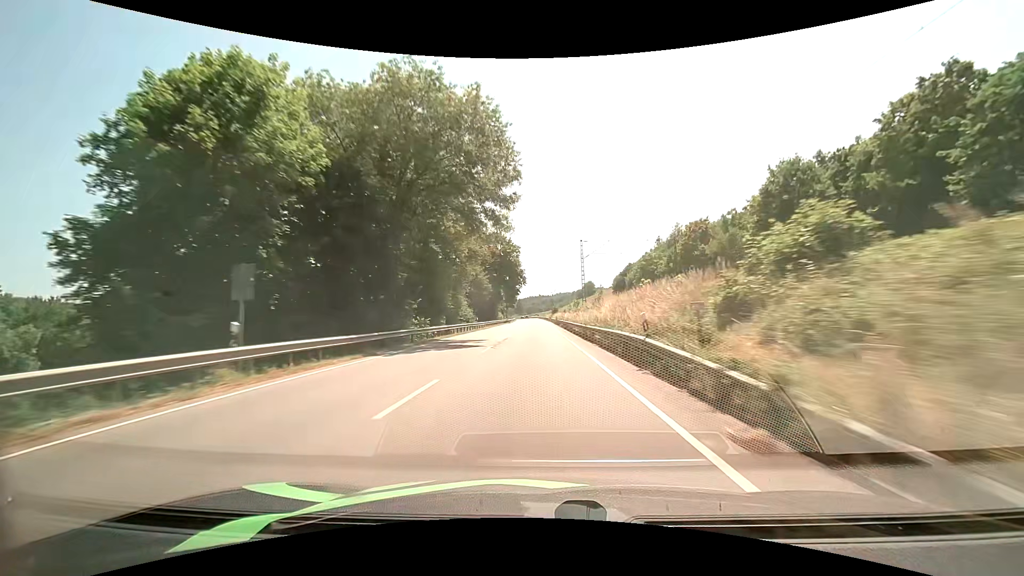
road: primary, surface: asphalt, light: Day
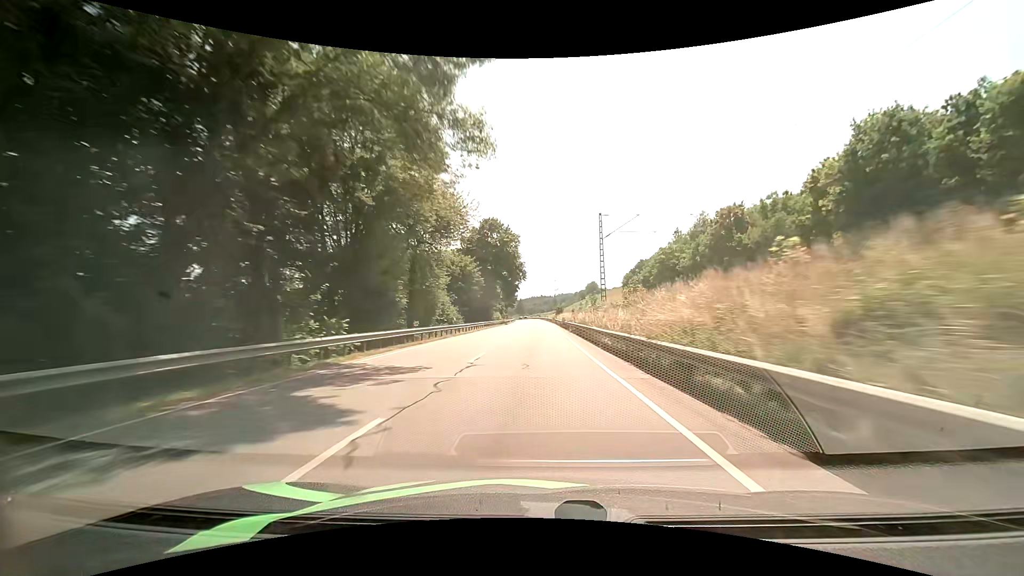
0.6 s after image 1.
(0.0, +16.2) m; 0°
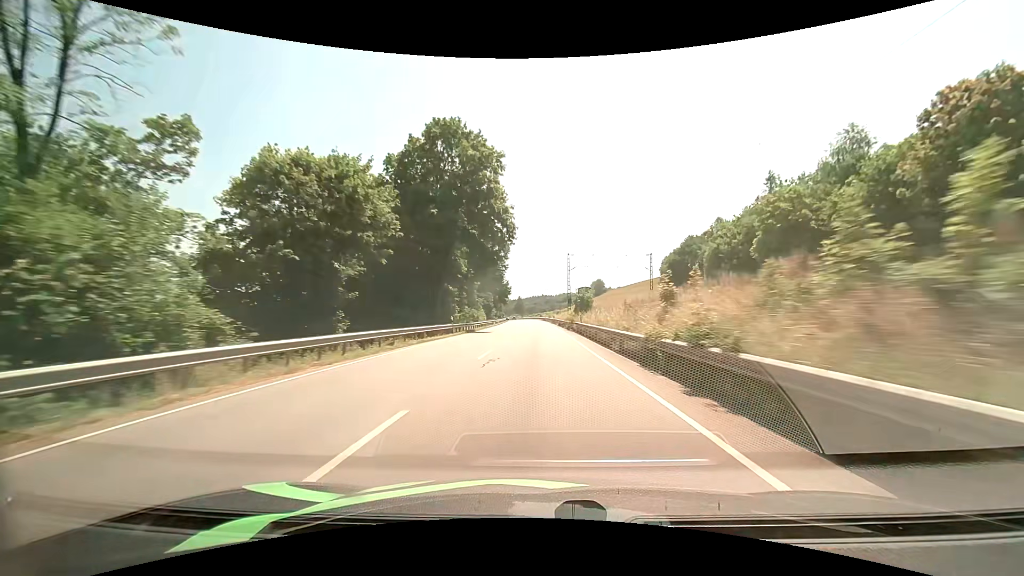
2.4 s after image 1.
(-0.1, +48.7) m; 0°
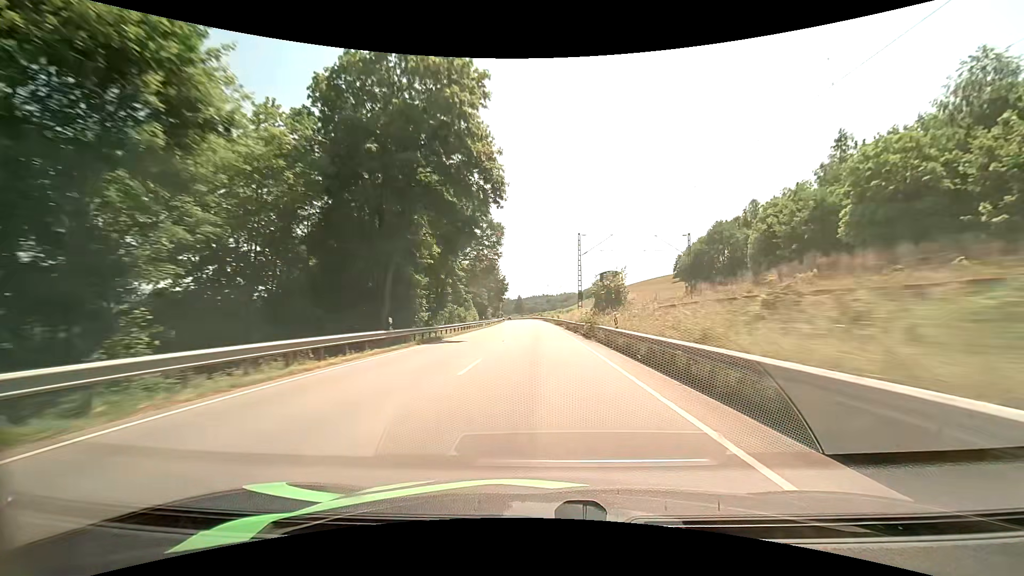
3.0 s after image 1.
(0.0, +16.2) m; 0°
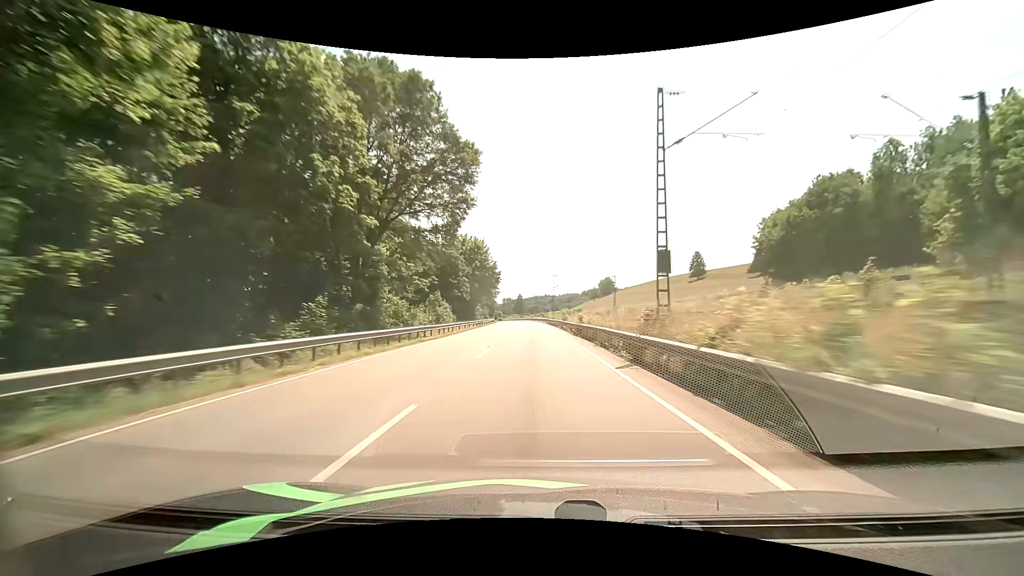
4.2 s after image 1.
(0.0, +32.3) m; 0°
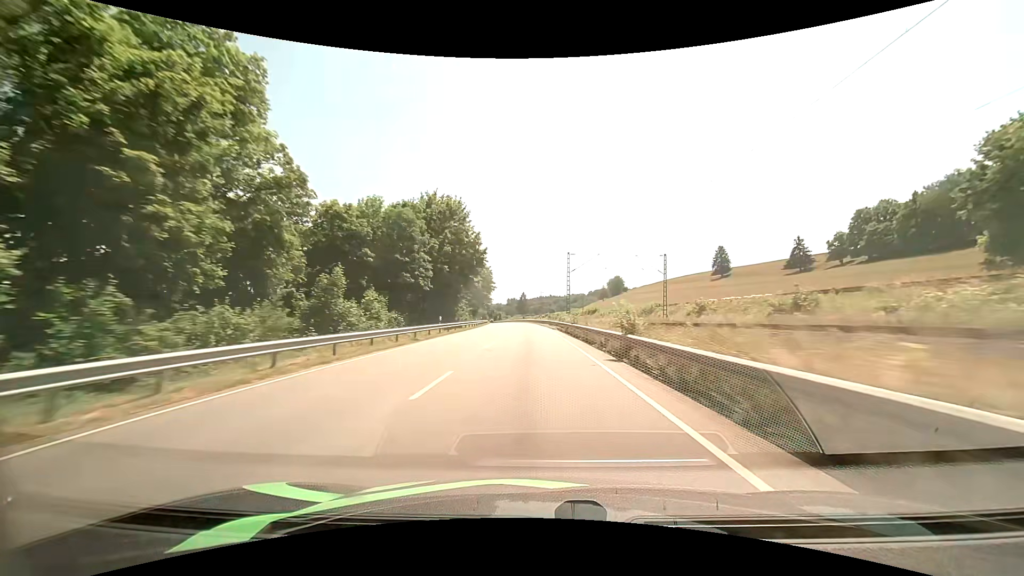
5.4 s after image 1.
(-0.1, +32.3) m; -1°
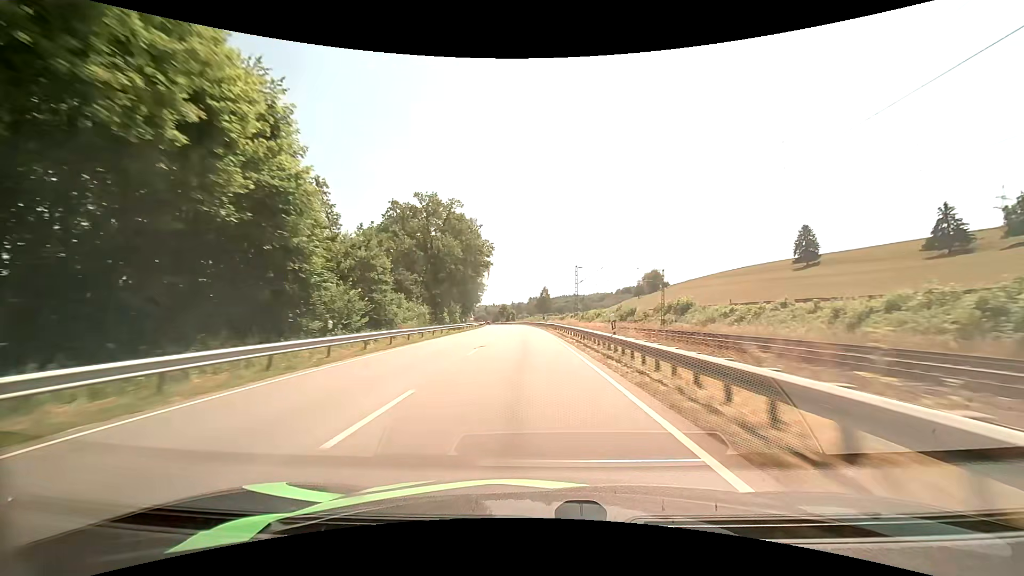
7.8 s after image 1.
(-1.2, +64.1) m; -3°
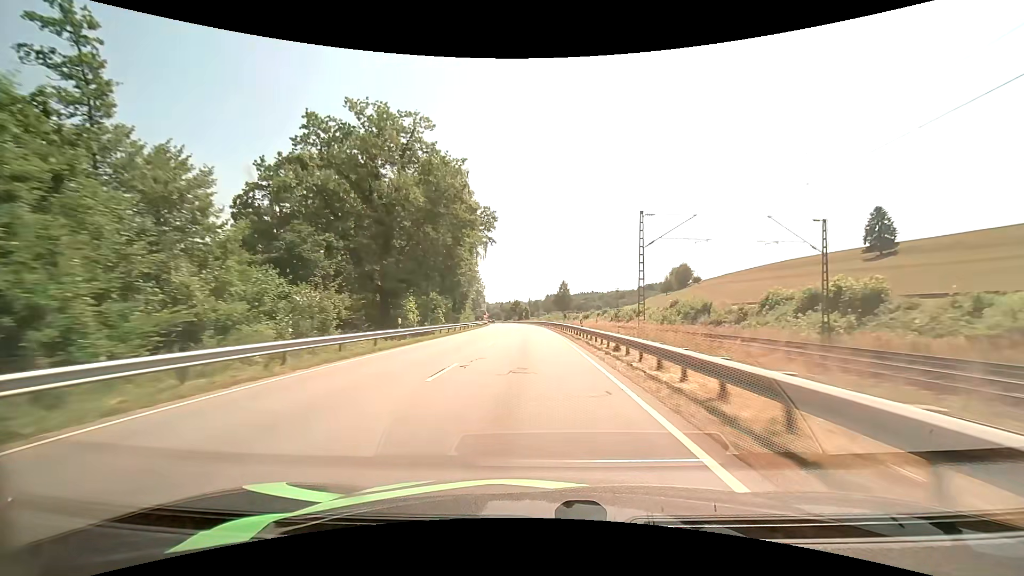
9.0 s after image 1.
(-0.5, +31.7) m; -2°
(0, +10) (0, +20) (0, +30) (-1, +40) (-1, +50) (-2, +60) (-2, +70) (-3, +80) (-3, +90) (-4, +100) m
